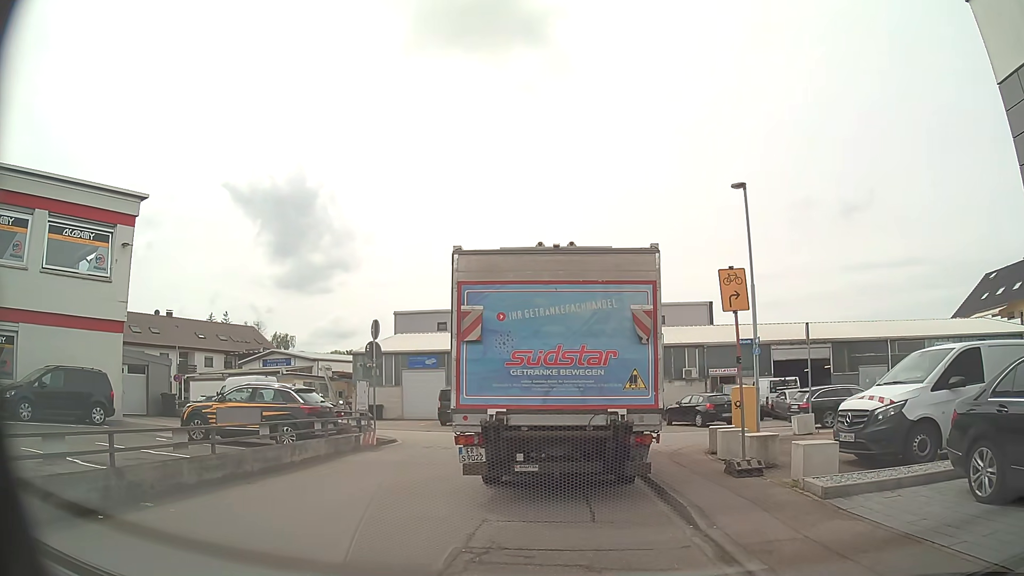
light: Day
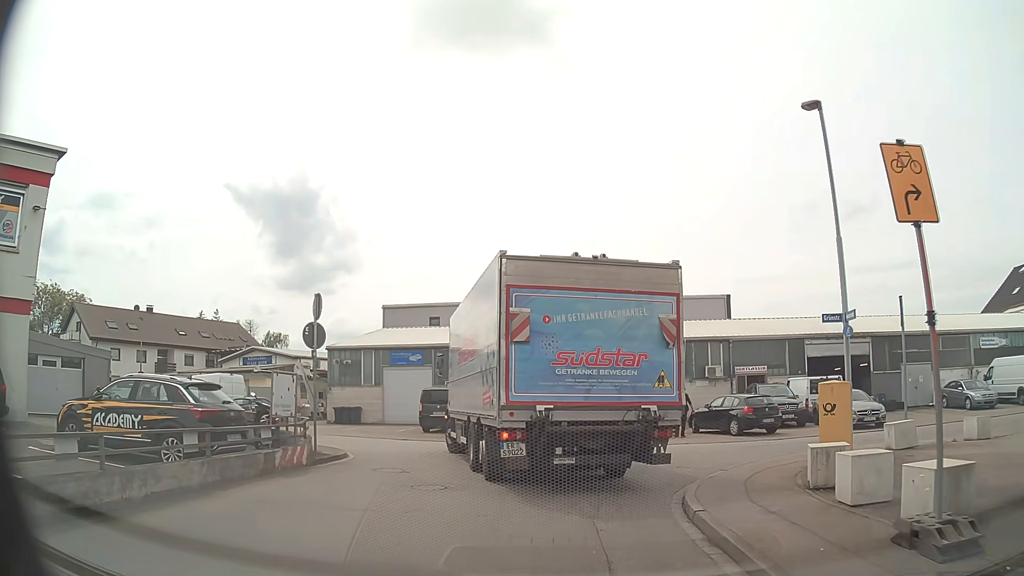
(+0.1, +5.5) m; 0°
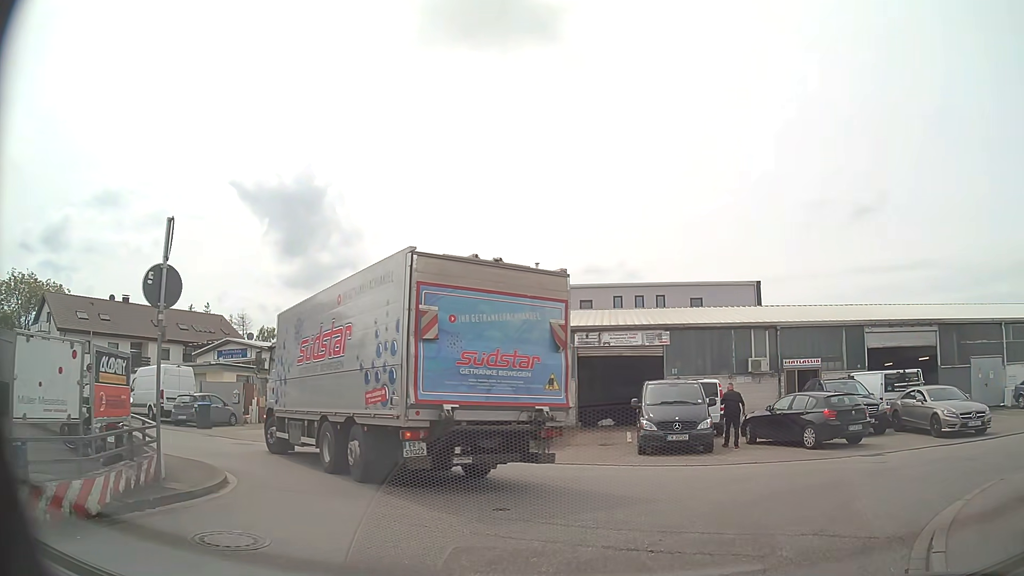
(-0.2, +6.5) m; -2°
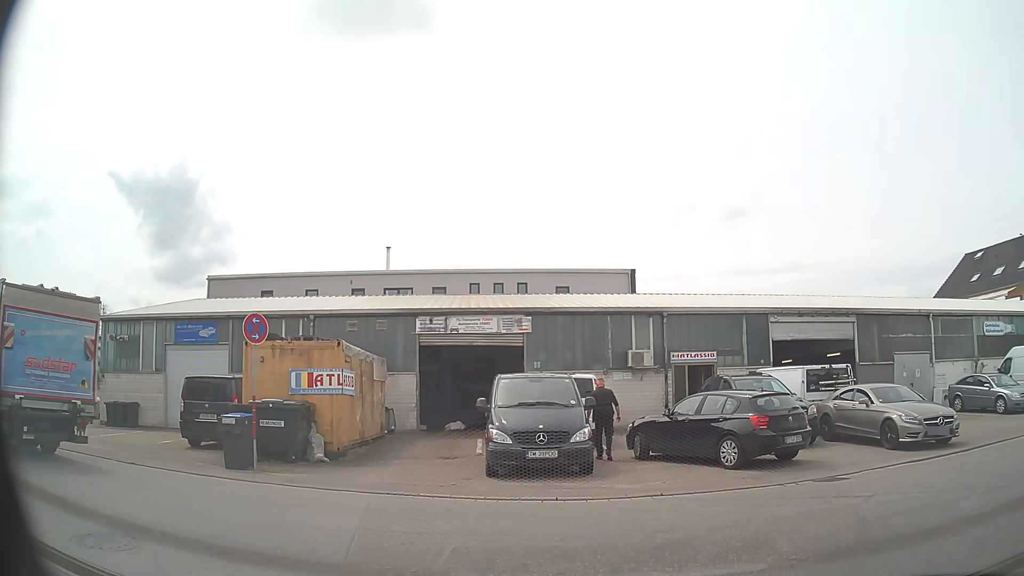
(+0.5, +4.6) m; +12°
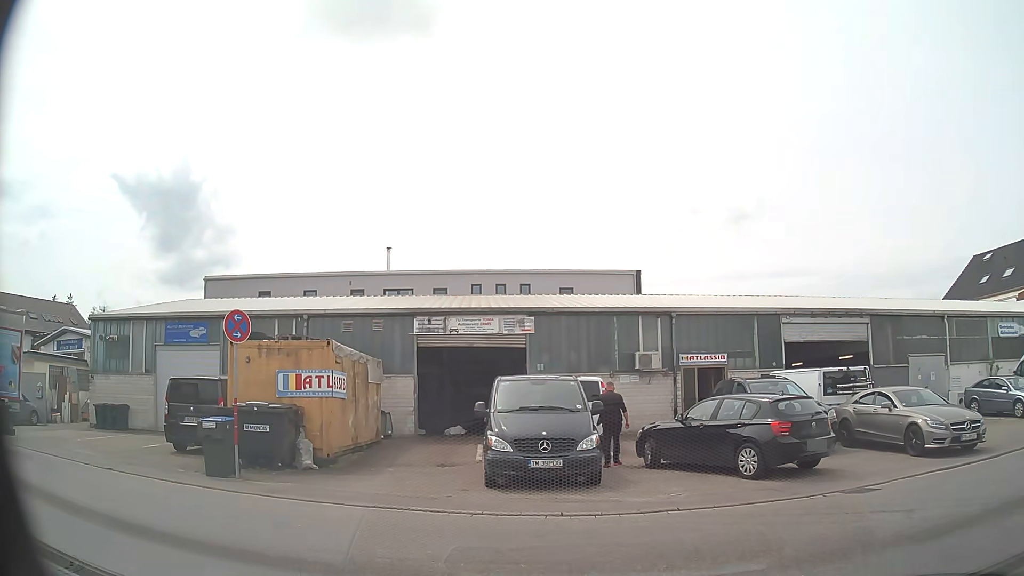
(0.0, +1.0) m; -3°
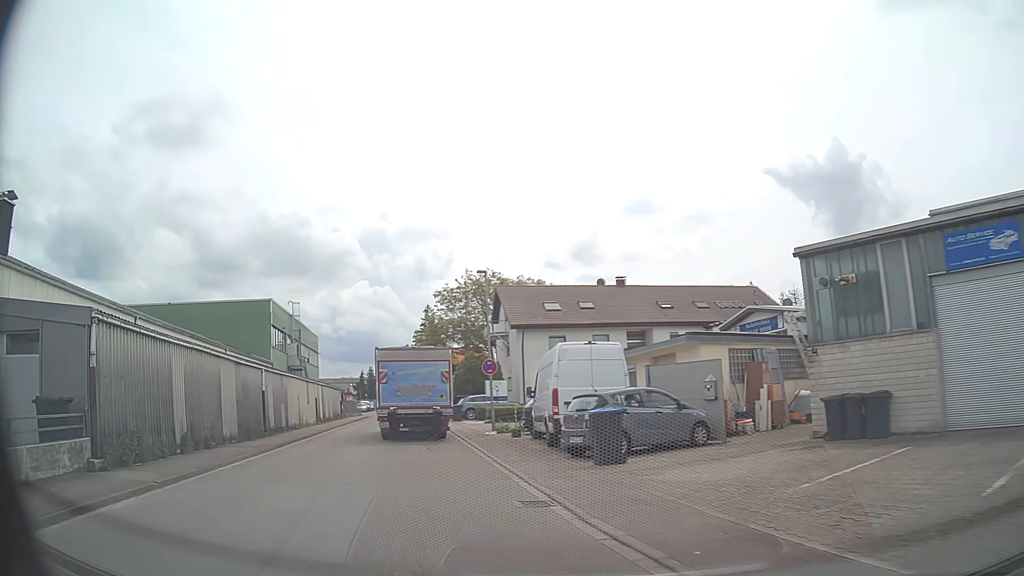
(-6.4, +9.8) m; -59°
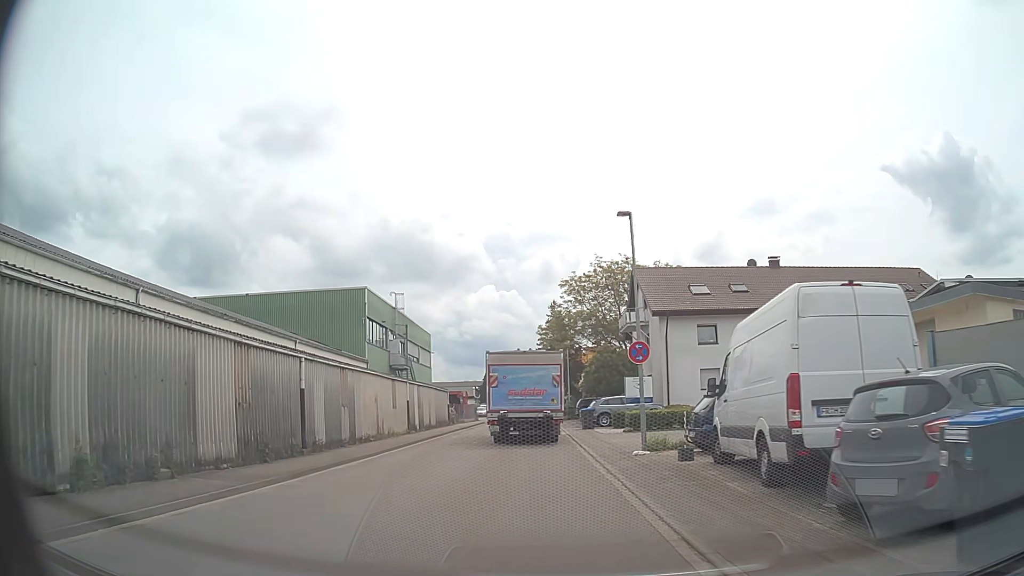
(-1.0, +8.8) m; -11°
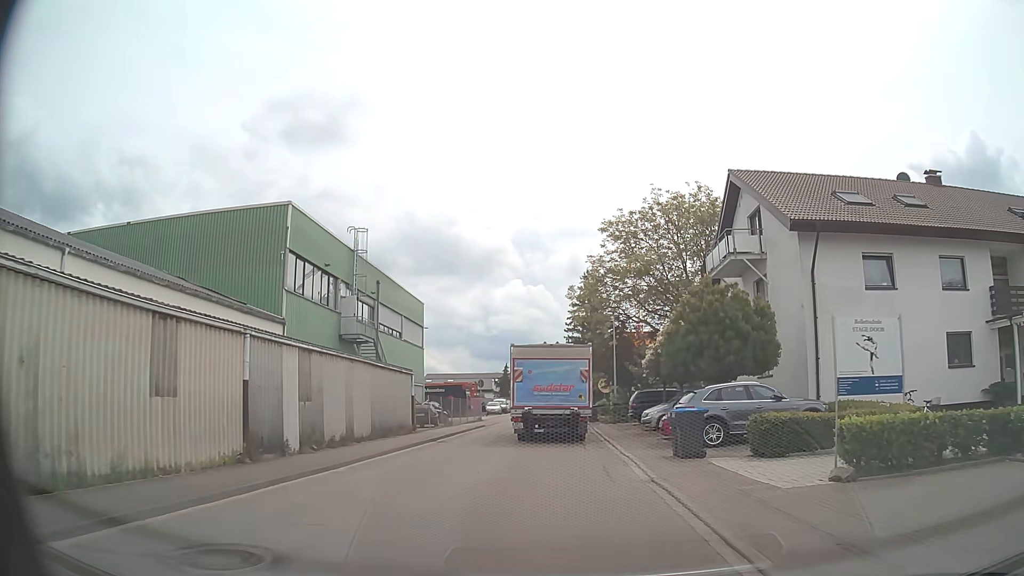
(-0.3, +20.5) m; -1°
(0, +10) (0, +20) (0, +30) (0, +40) (0, +50) (0, +60) (0, +70) (0, +80) (0, +90) (0, +100) m
